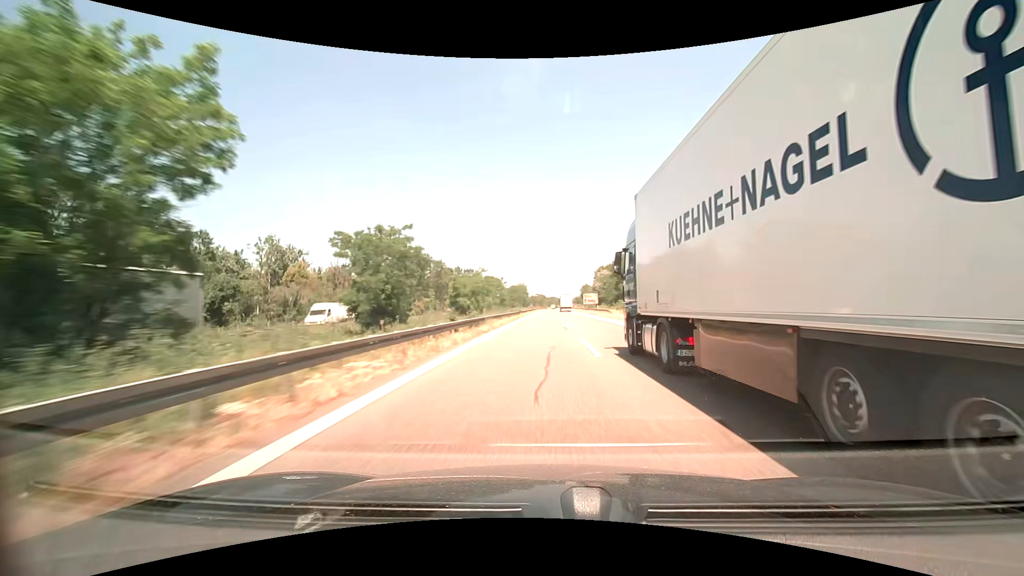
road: motorway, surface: asphalt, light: Day
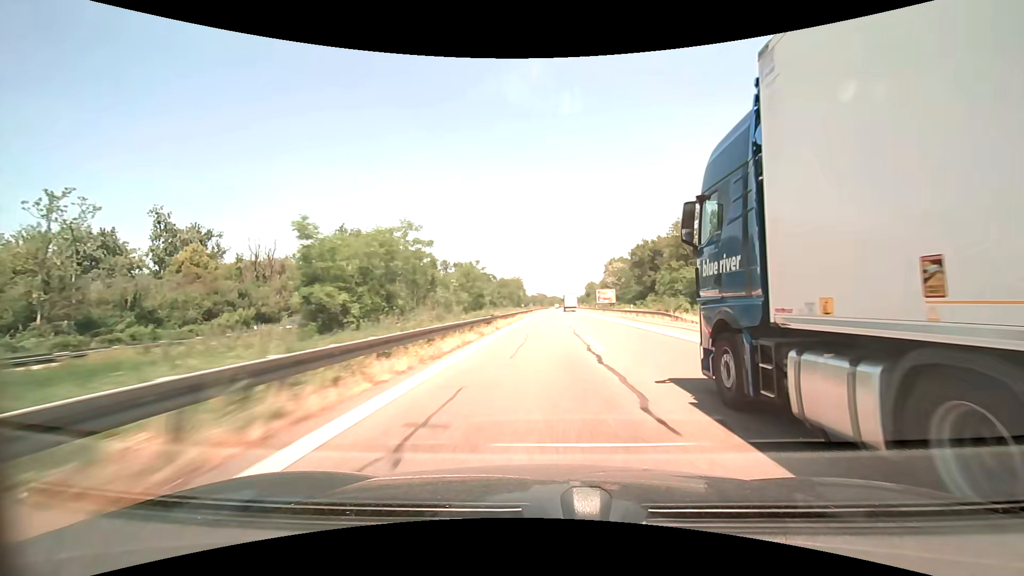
(0.0, +34.7) m; 0°
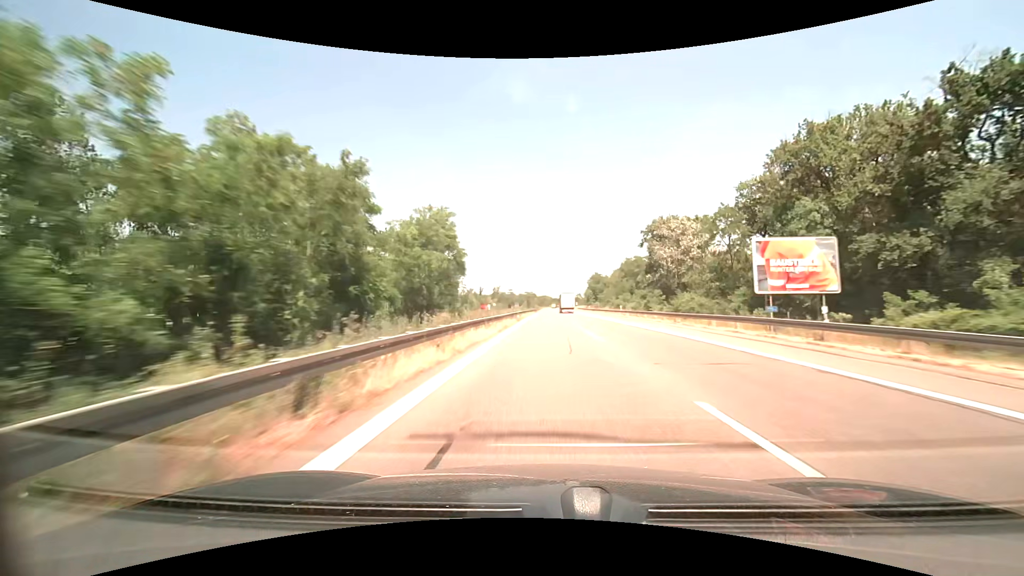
(+0.4, +86.9) m; +1°
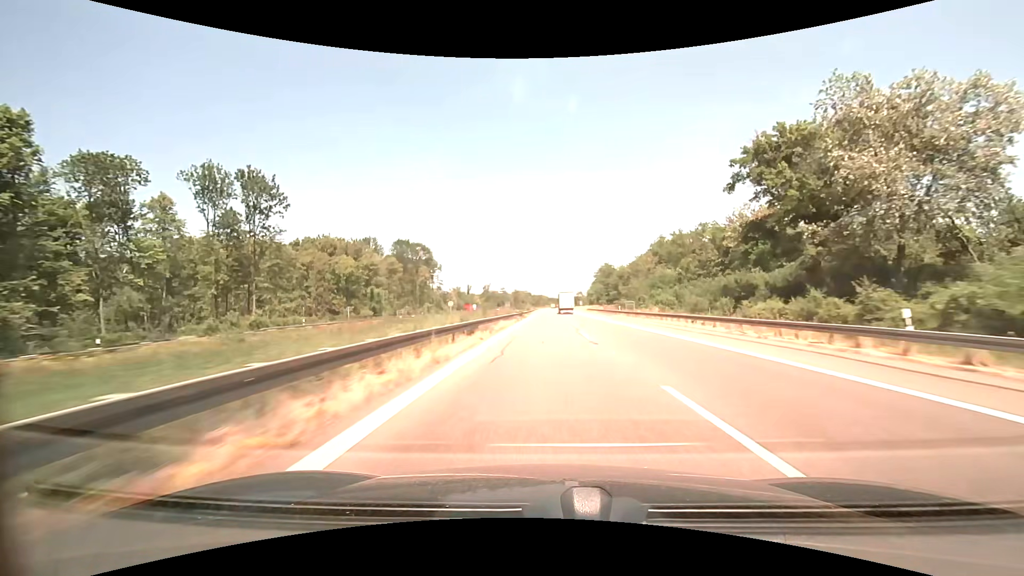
(+0.3, +52.3) m; 0°
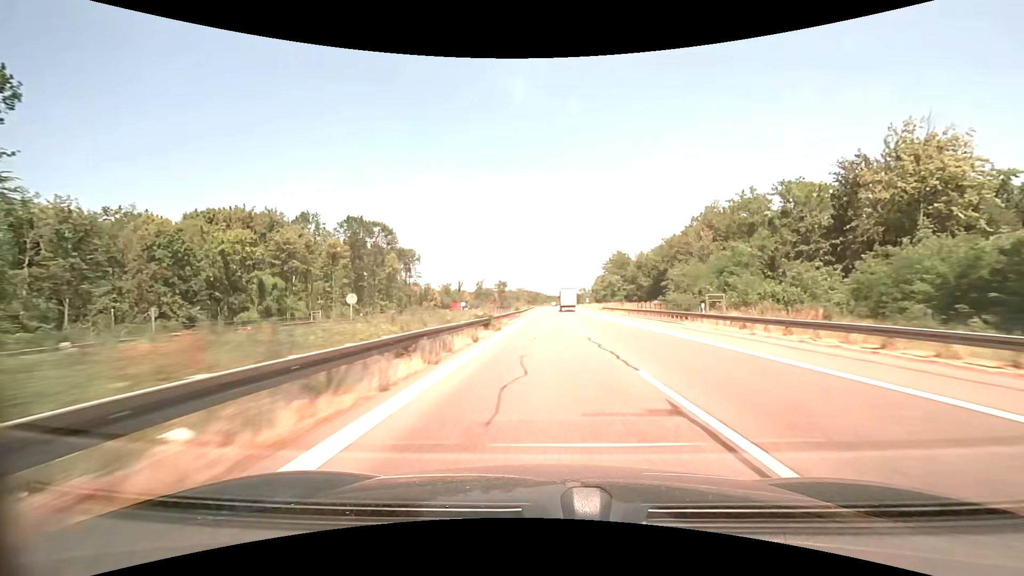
(0.0, +34.9) m; 0°
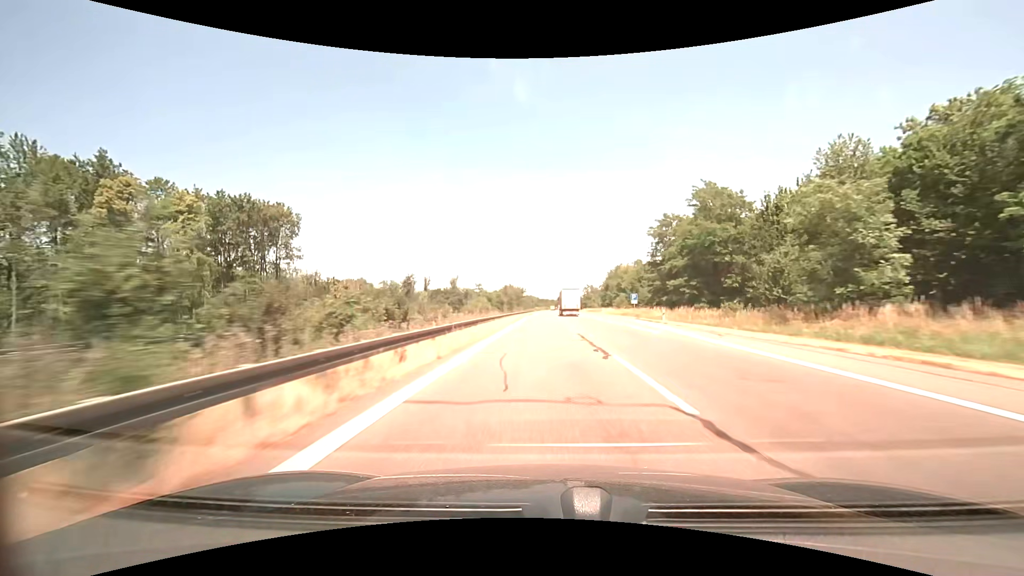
(+0.9, +87.3) m; +1°
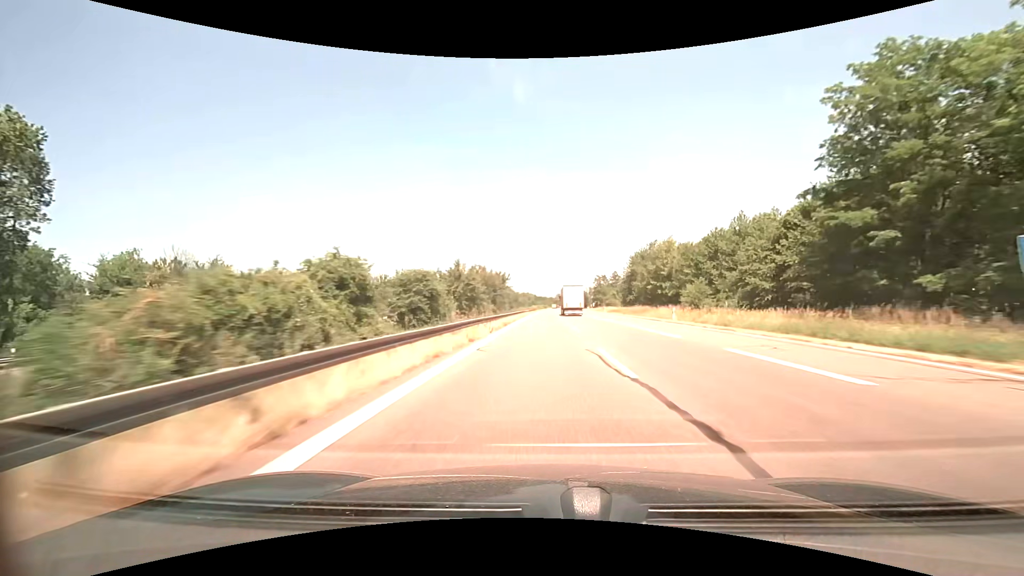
(+0.2, +52.2) m; 0°
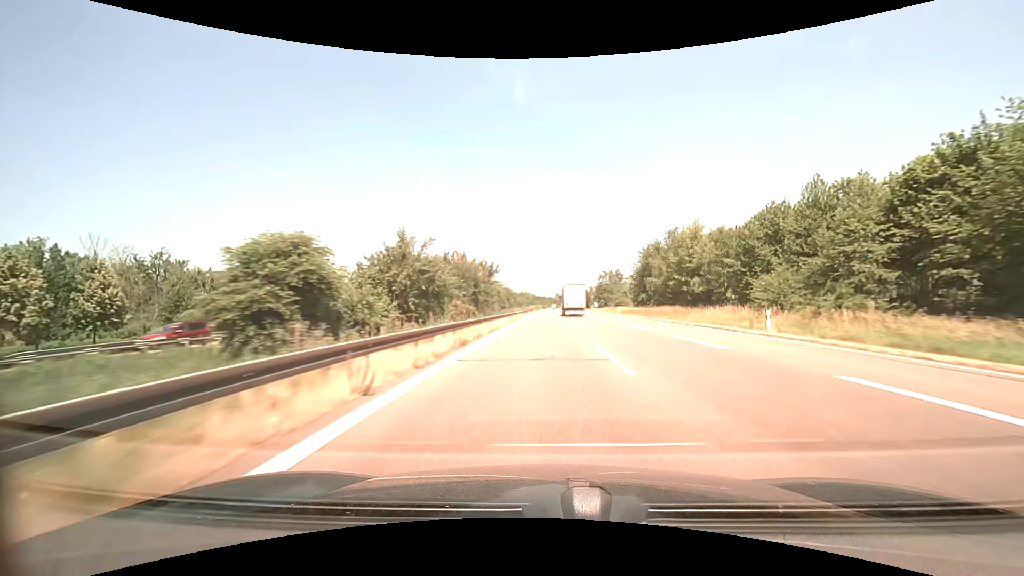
(0.0, +17.4) m; 0°
(0, +10) (0, +20) (0, +30) (0, +40) (0, +50) (0, +60) (0, +70) (0, +80) (0, +90) (0, +100) m
